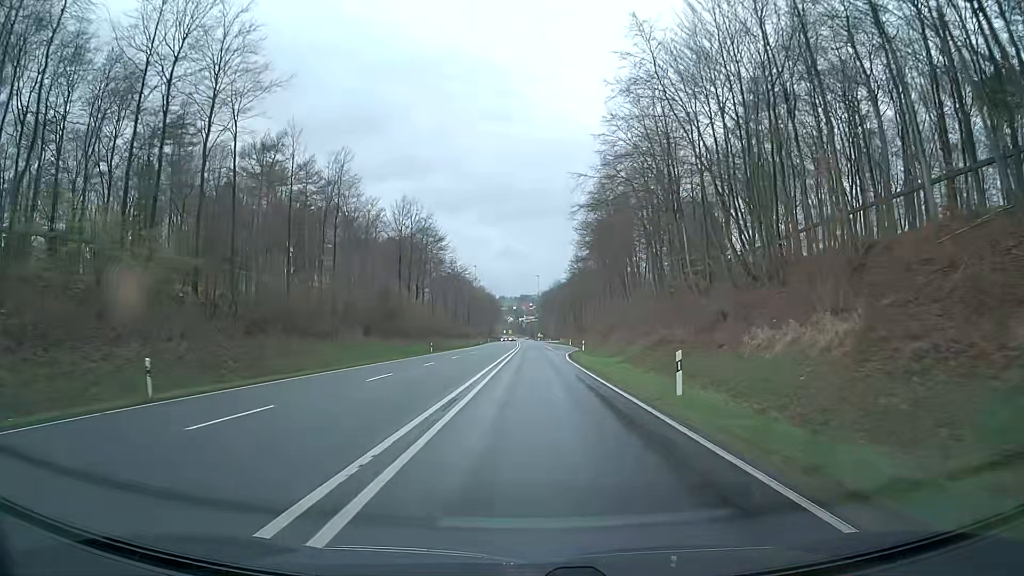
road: primary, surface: asphalt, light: Day
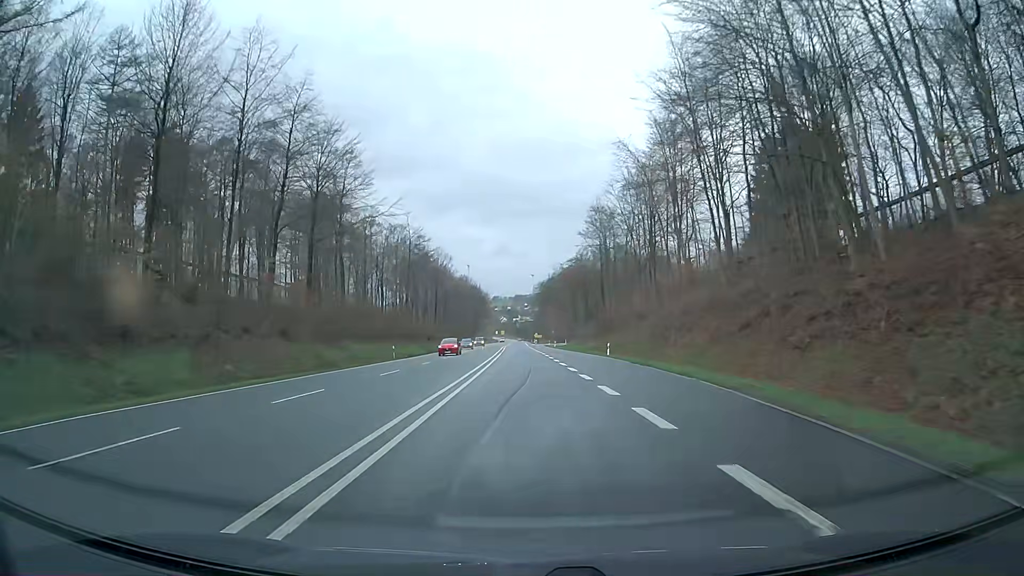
(+0.9, +62.6) m; +1°
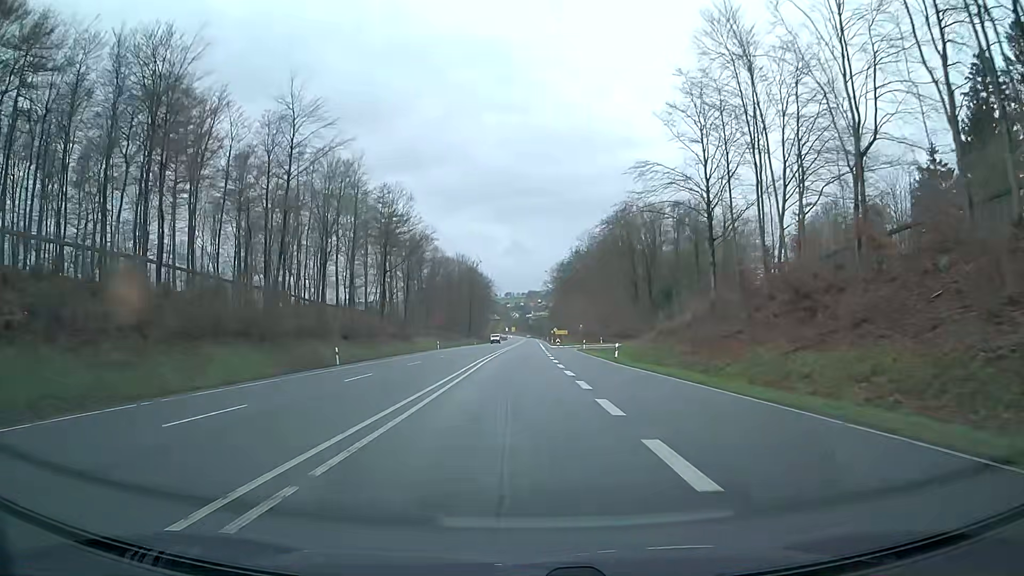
(-0.6, +62.6) m; -1°
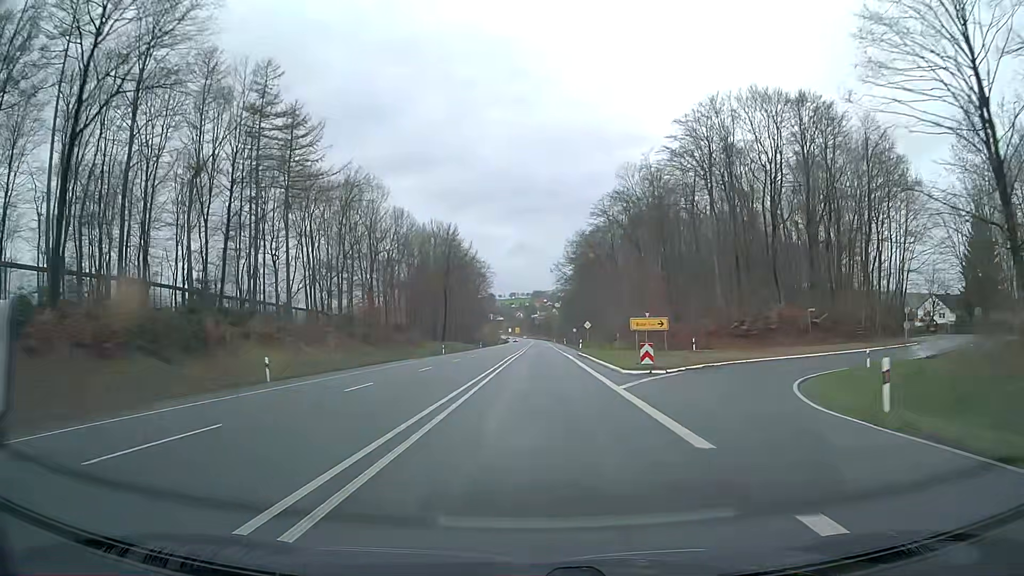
(-0.5, +62.5) m; 0°
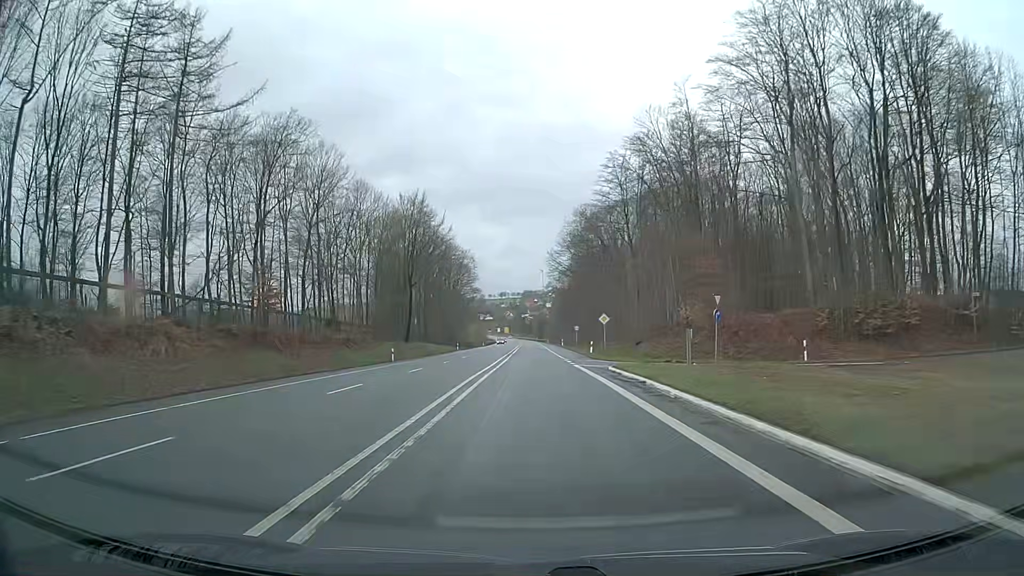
(+0.1, +25.0) m; 0°
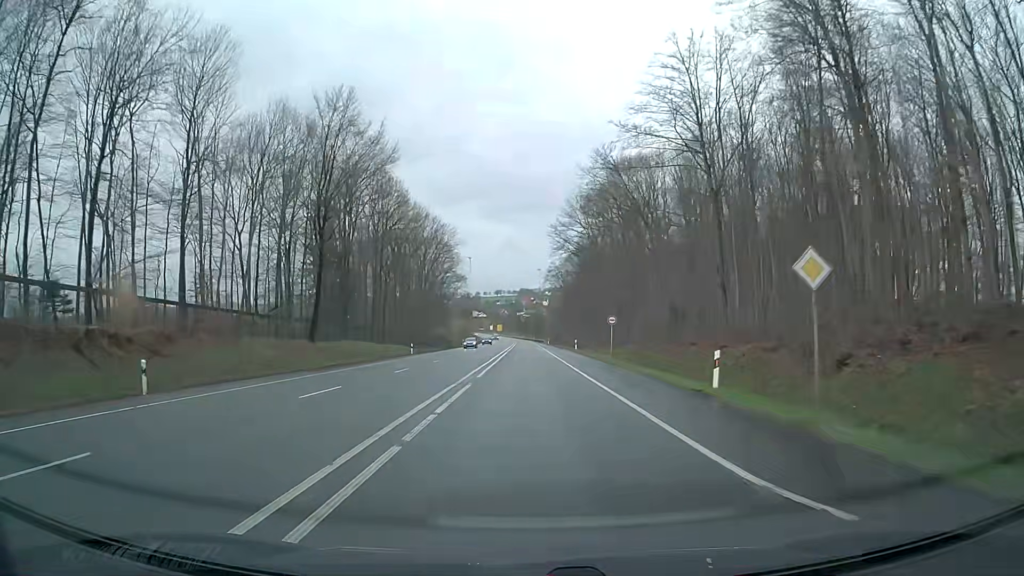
(+0.3, +37.5) m; +1°
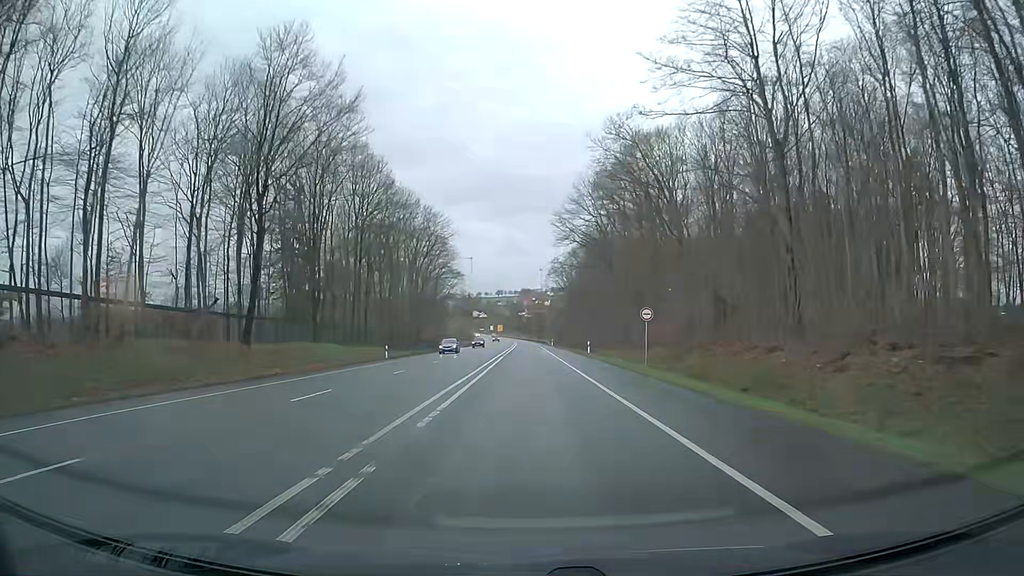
(-0.1, +12.5) m; 0°
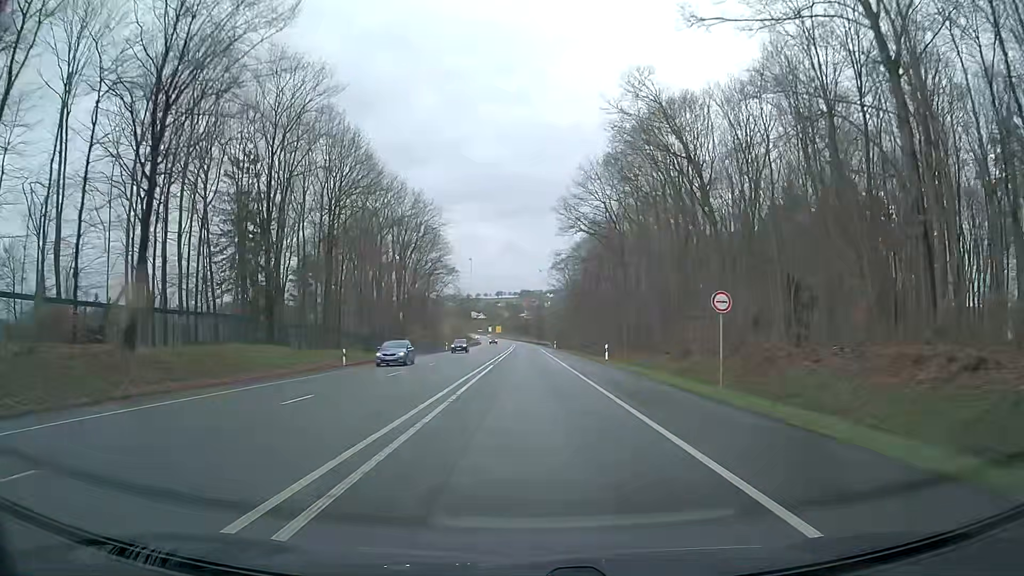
(0.0, +12.5) m; 0°
